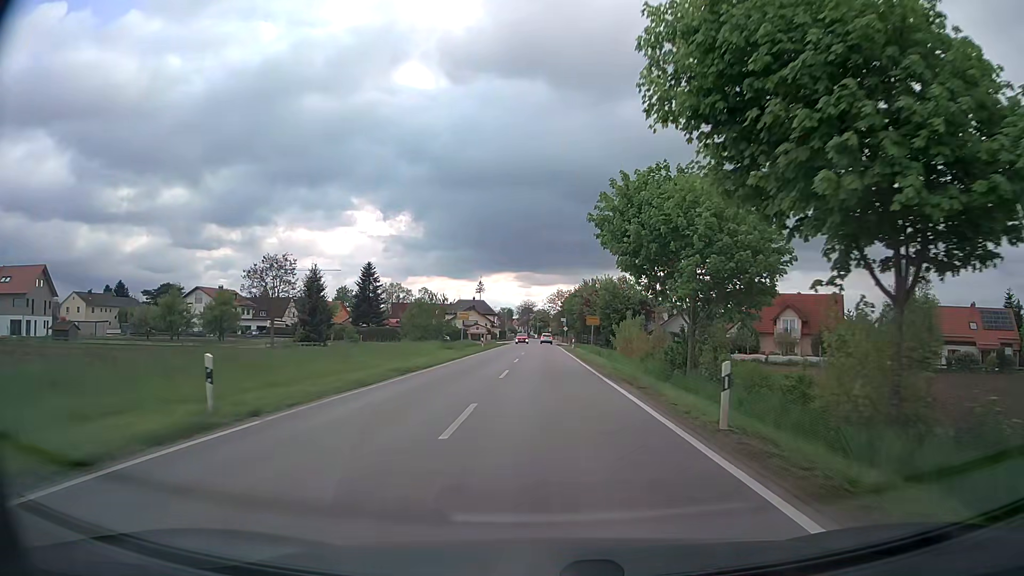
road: secondary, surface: asphalt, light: Day
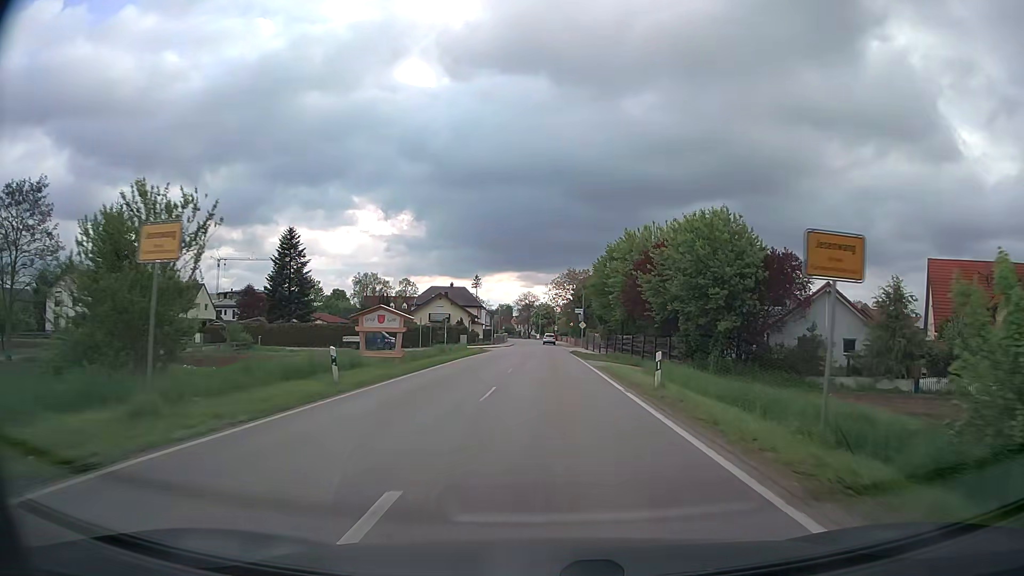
(+0.1, +42.9) m; 0°
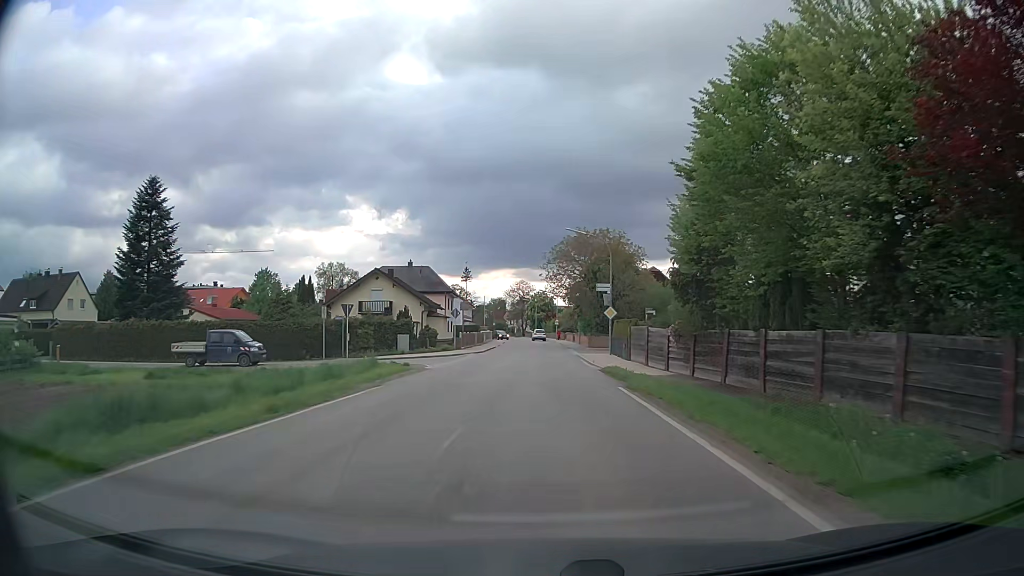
(+0.1, +33.2) m; 0°
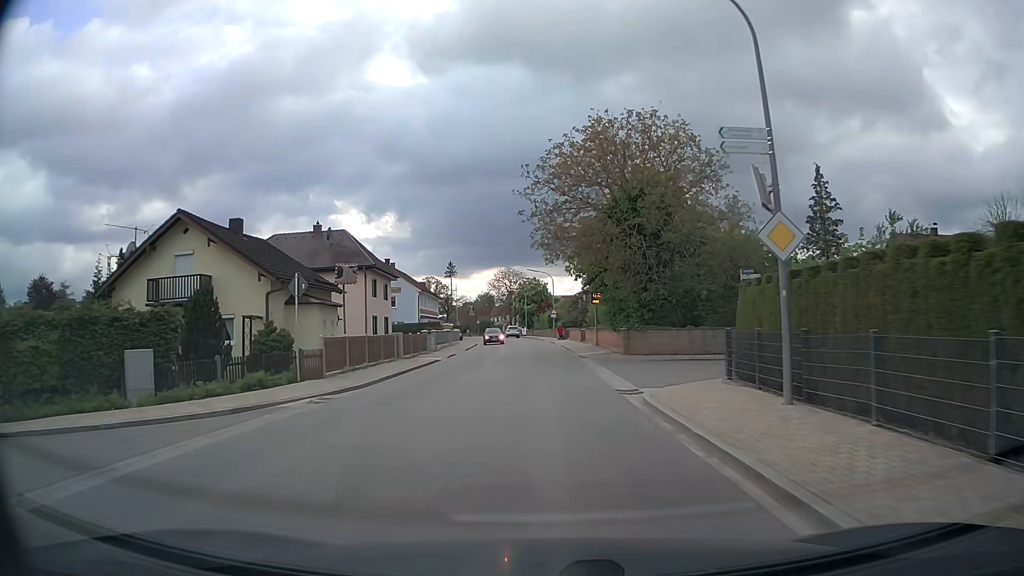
(+0.4, +31.3) m; +1°
(0, +10) (0, +20) (0, +30) (0, +40) (0, +50) (-1, +60) (-2, +70) (-3, +80) (-4, +90) (-5, +100) m
